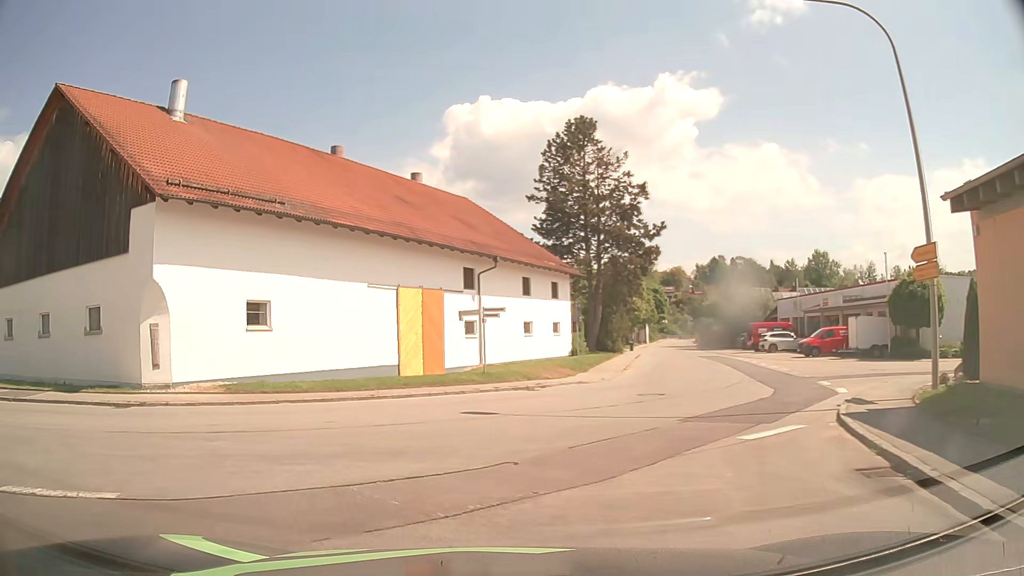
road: tertiary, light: Day
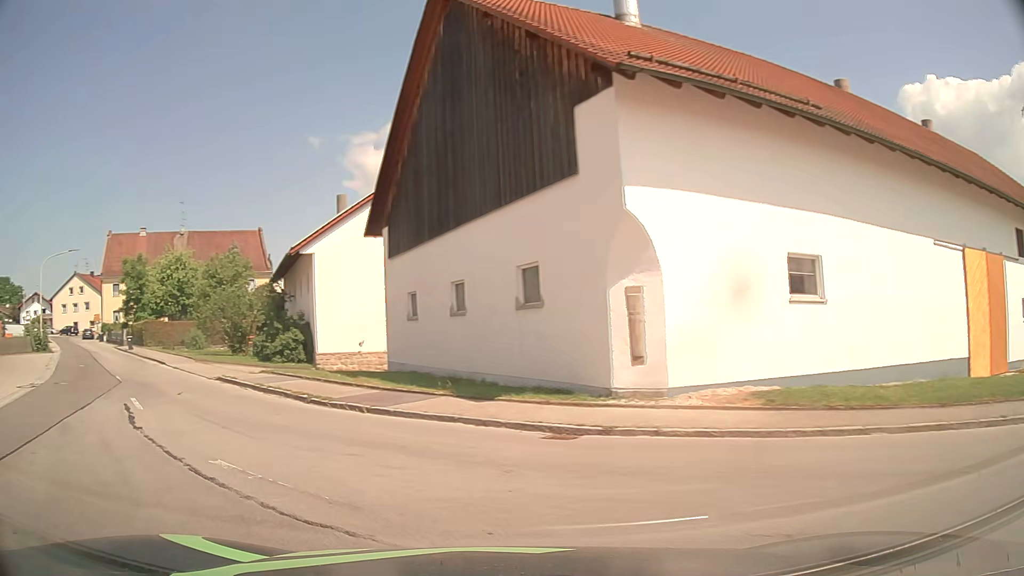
(-2.8, +7.8) m; -42°
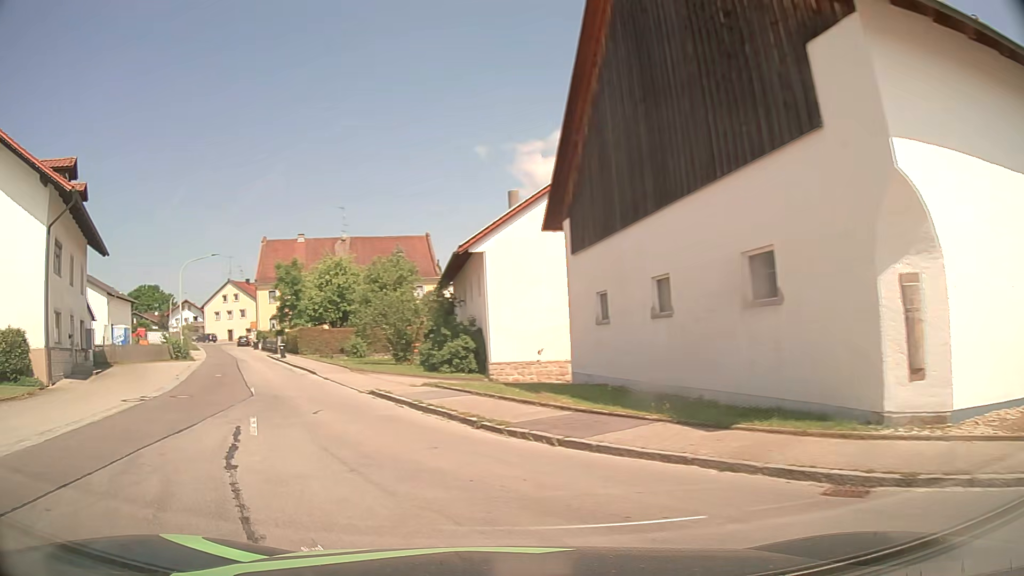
(-0.4, +3.3) m; -16°
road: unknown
(-2, +10) (-6, +19) (-10, +28) (-14, +37) (-18, +46) (-22, +55) (-27, +64) (-31, +73) (-35, +83) (-37, +92) m
